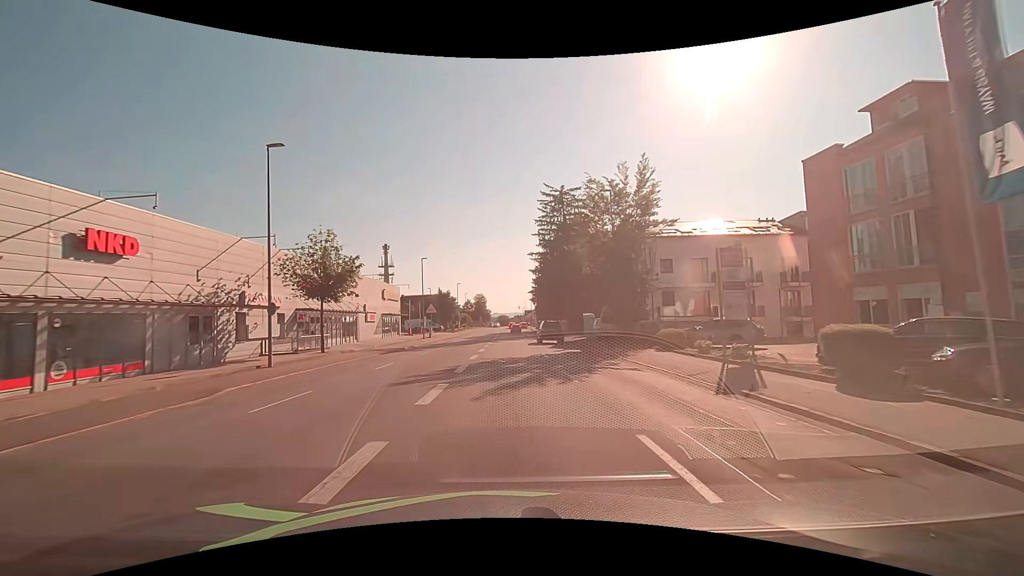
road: tertiary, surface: asphalt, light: Day
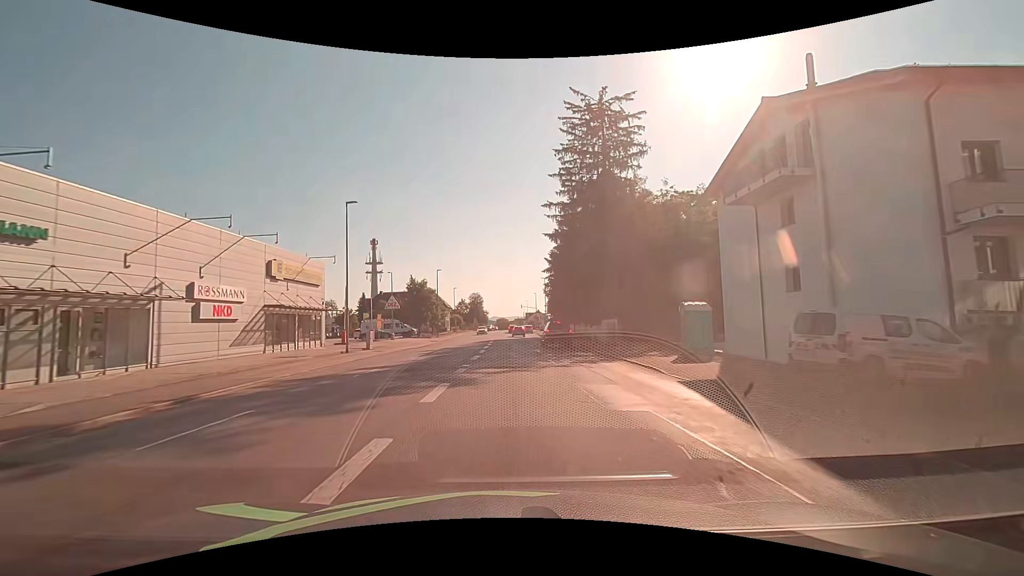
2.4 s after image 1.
(0.0, +30.0) m; 0°
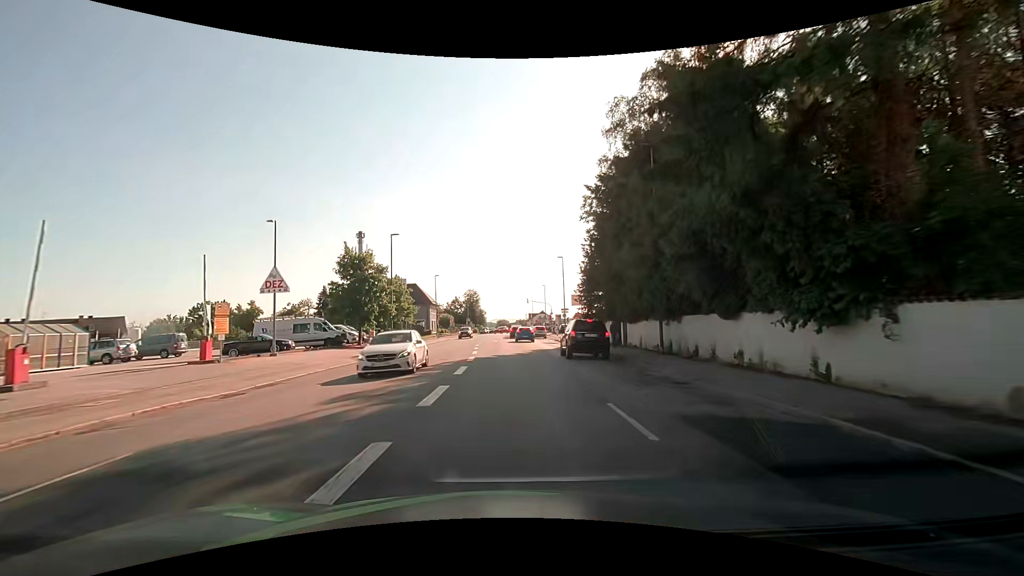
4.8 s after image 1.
(0.0, +30.3) m; 0°
(0, +10) (0, +20) (-1, +30) (-1, +40) (-2, +50) (-2, +60) (-2, +70) (-2, +80) (-2, +90) (-5, +99) m
